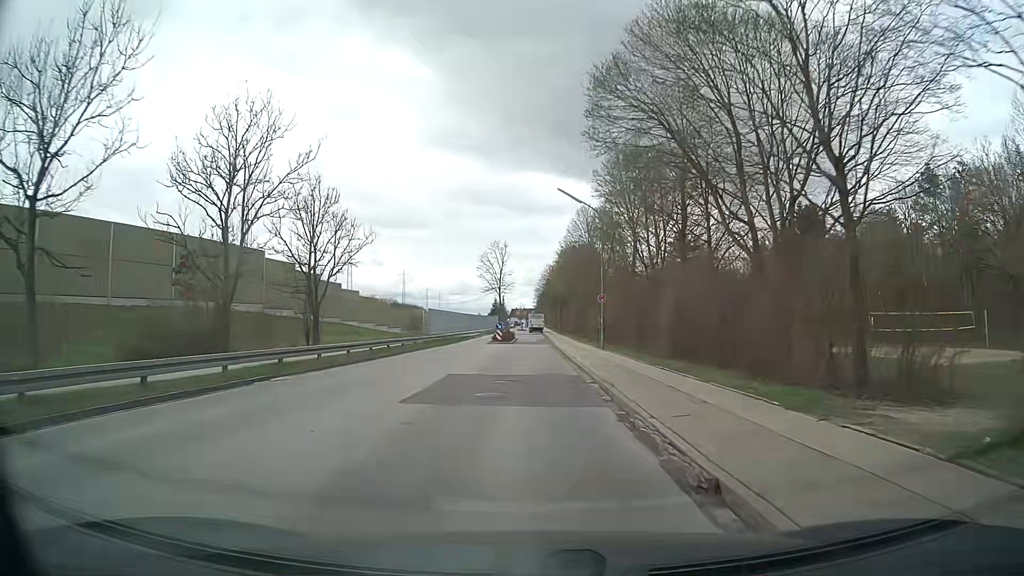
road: tertiary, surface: asphalt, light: Day
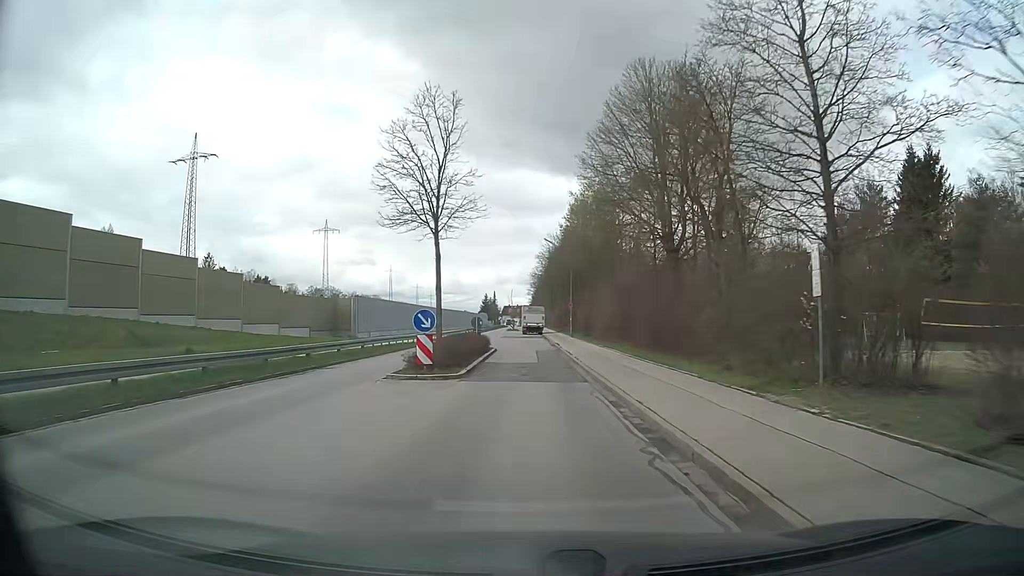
(+0.5, +37.4) m; +1°
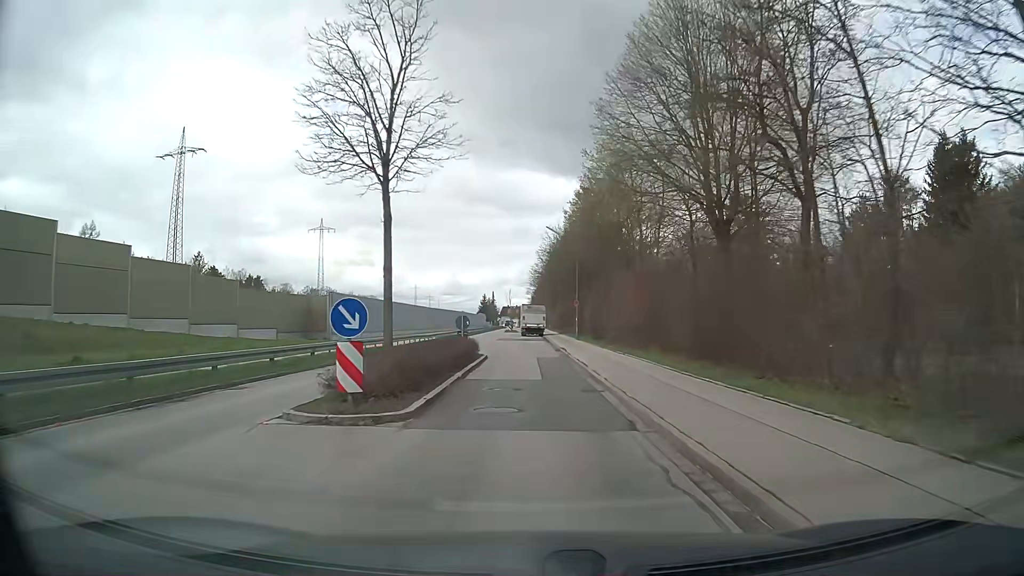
(0.0, +7.5) m; -1°
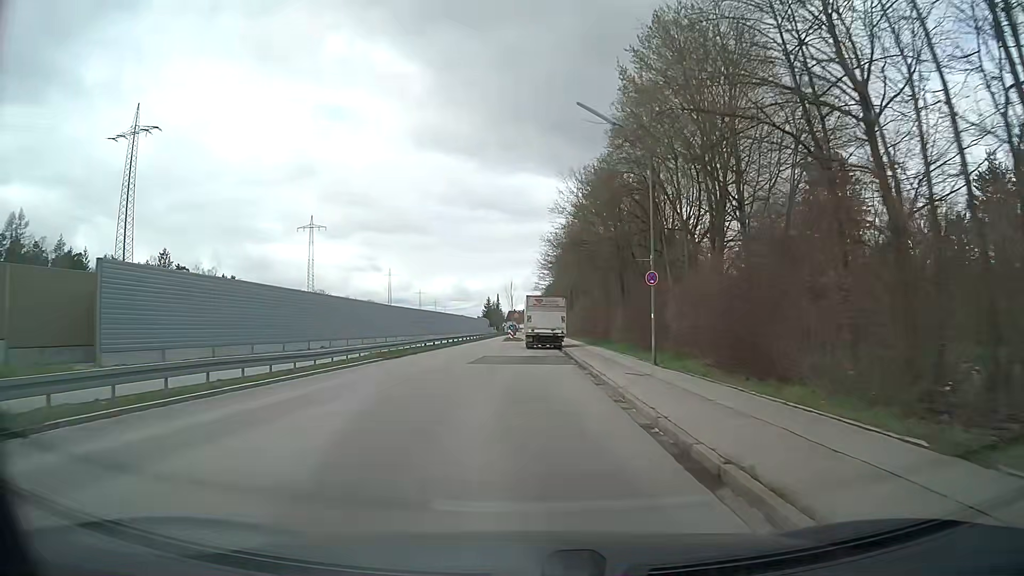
(+0.2, +29.1) m; 0°
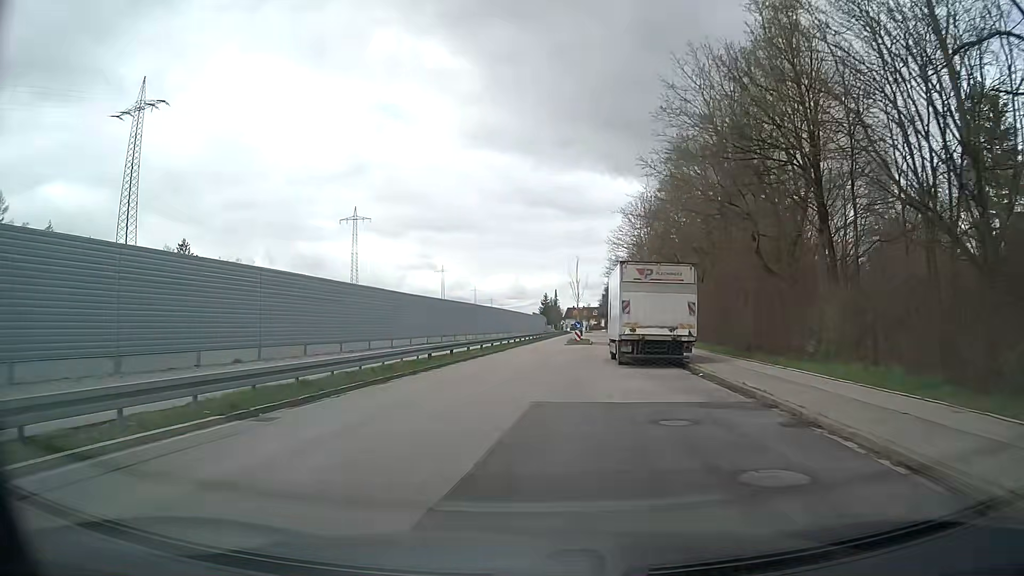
(-1.1, +21.4) m; -5°
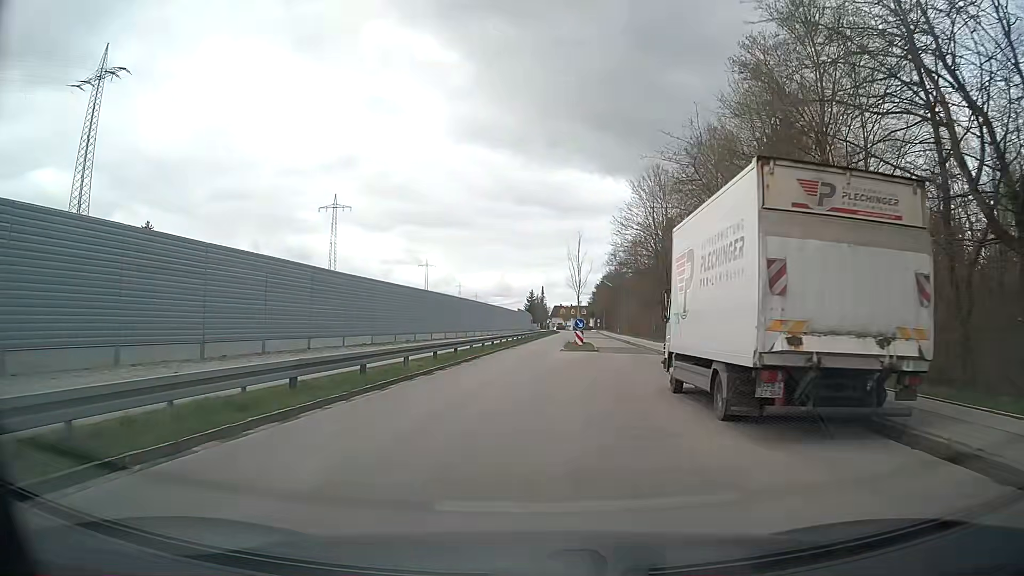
(0.0, +14.2) m; +1°
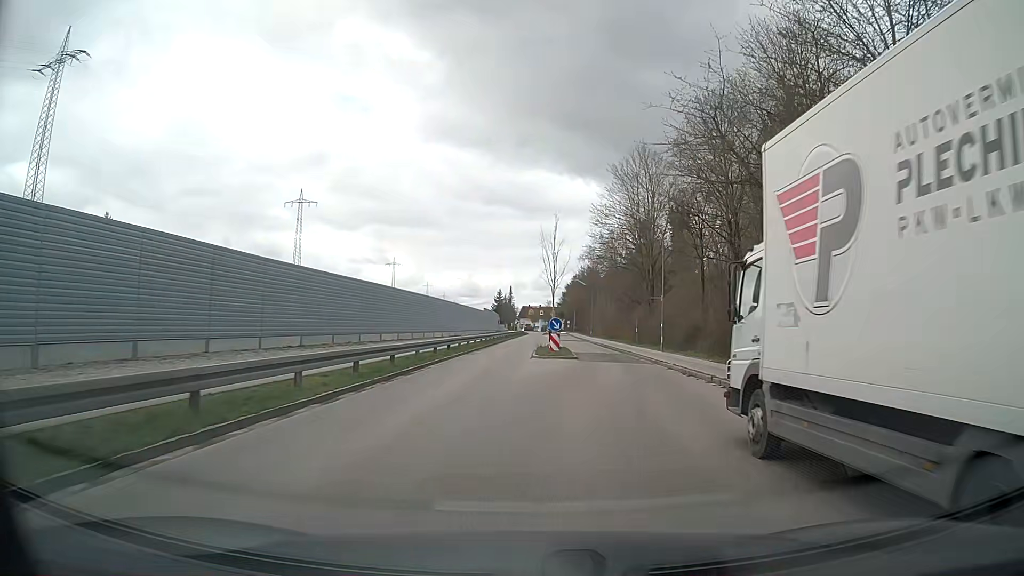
(+0.1, +7.1) m; +3°
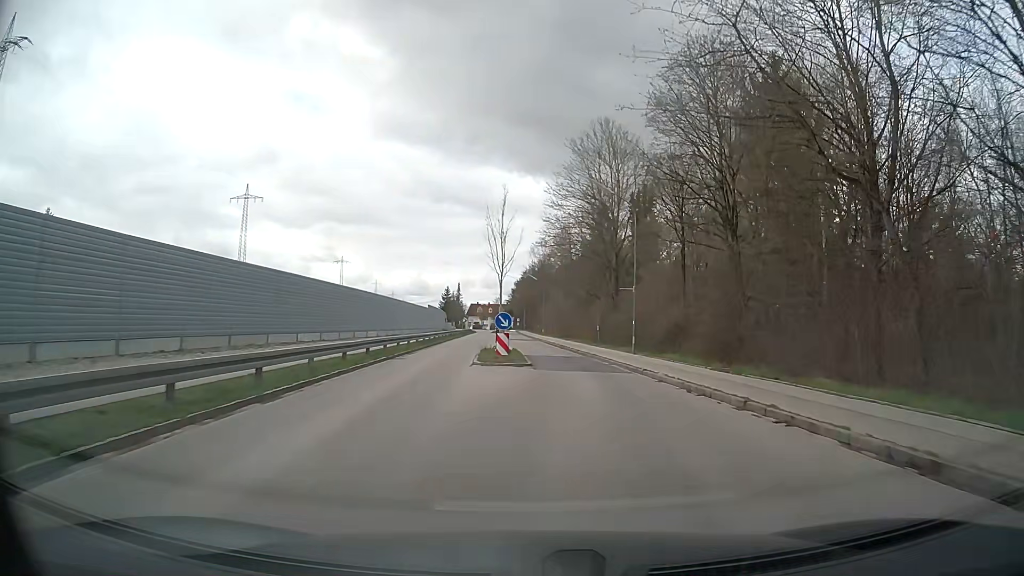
(+0.2, +7.0) m; +5°
(0, +10) (+1, +20) (+2, +30) (+1, +40) (+1, +50) (0, +60) (-1, +70) (-1, +80) (-1, +90) (-2, +100) m
